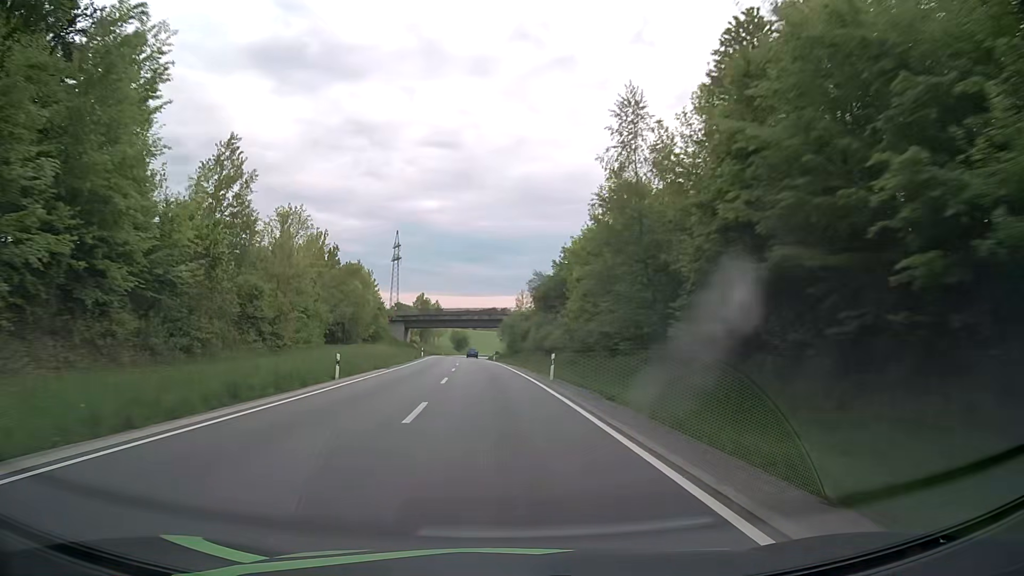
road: secondary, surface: asphalt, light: Day
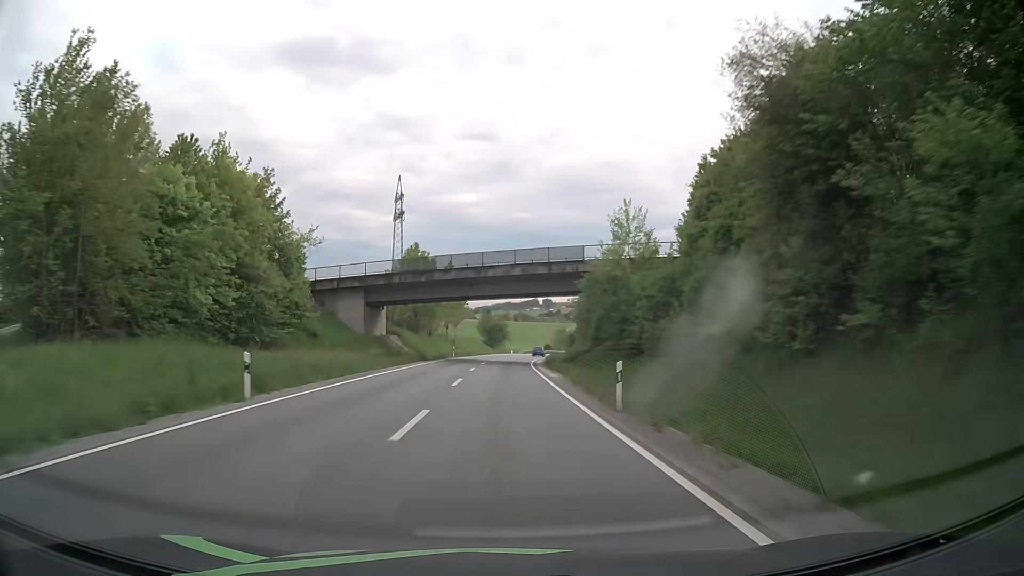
(-3.0, +62.8) m; -4°
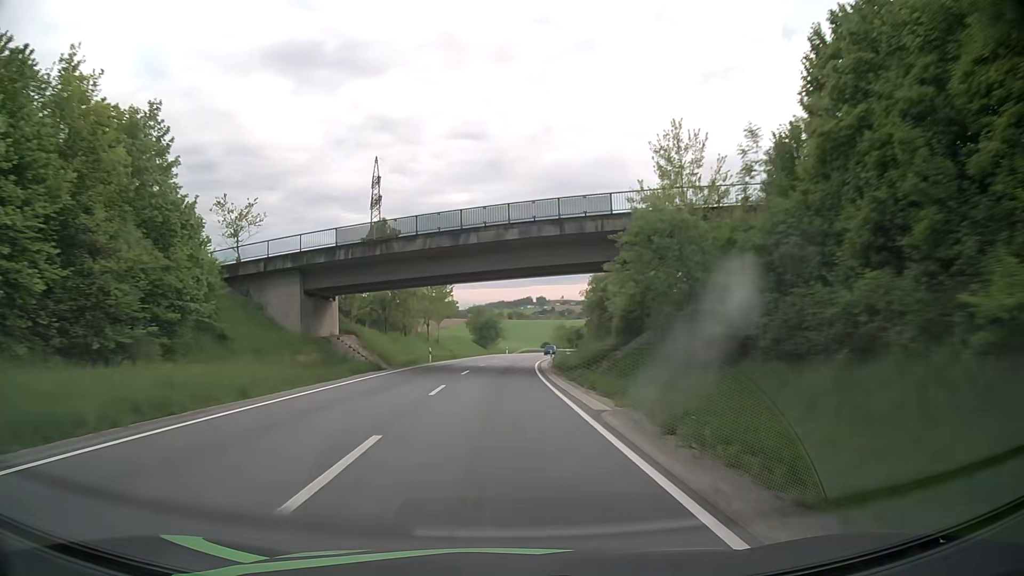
(+0.1, +15.8) m; 0°
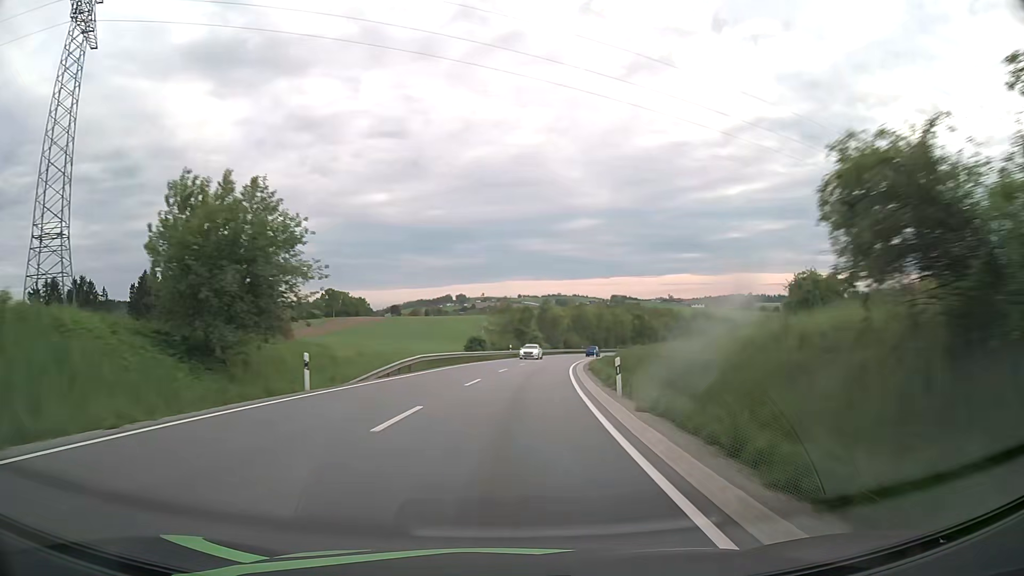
(+3.5, +79.2) m; +7°
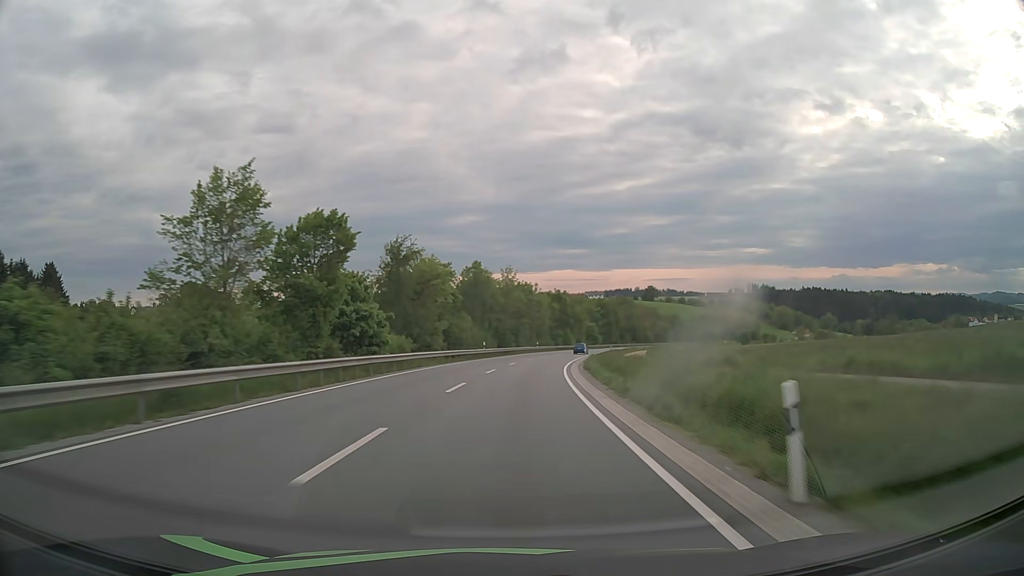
(+5.3, +63.1) m; +10°
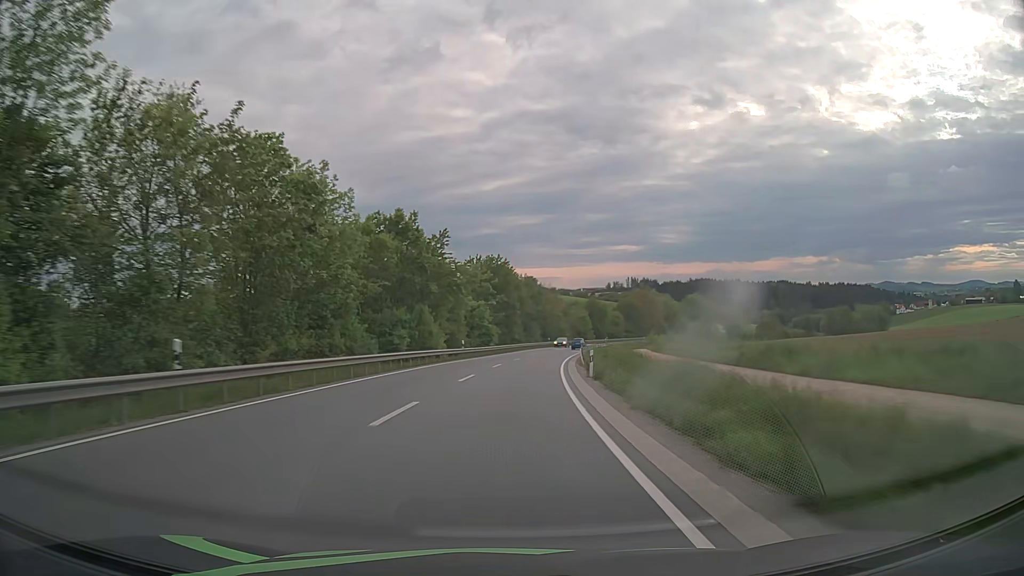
(+8.0, +78.8) m; +11°
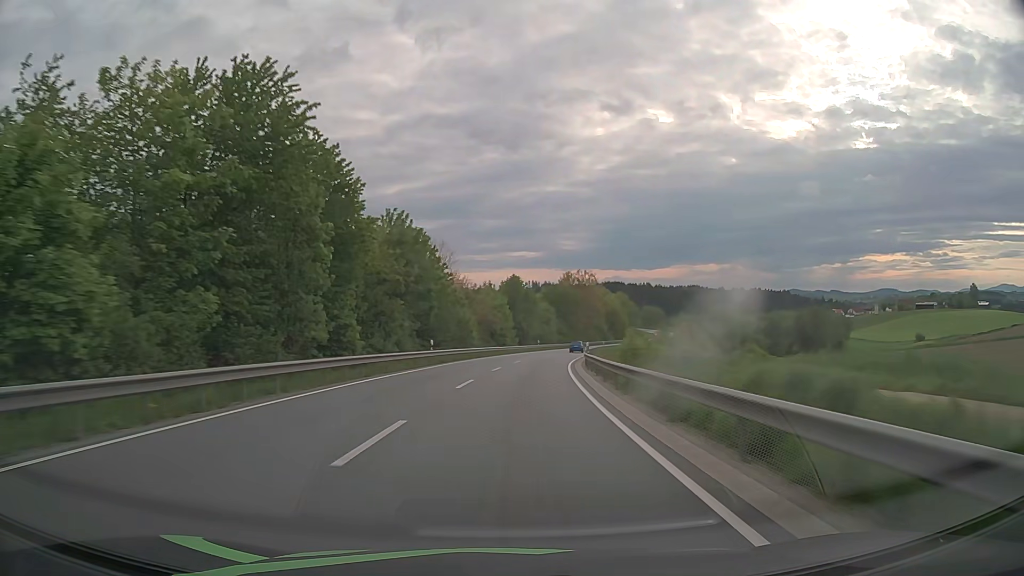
(+5.0, +62.9) m; +9°
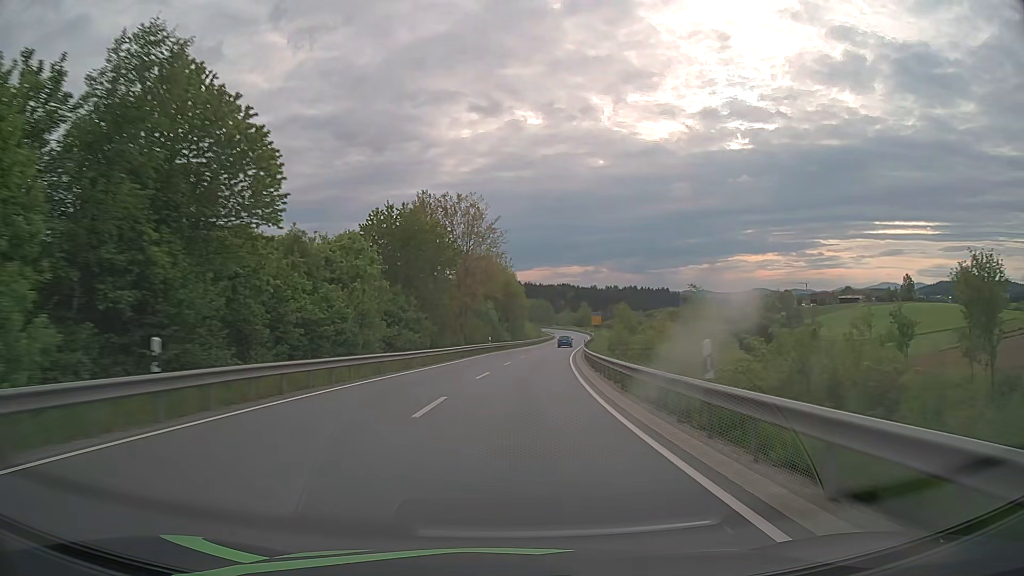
(+7.8, +78.4) m; +12°
(0, +10) (0, +20) (+1, +30) (+2, +40) (+3, +50) (+4, +60) (+6, +70) (+7, +80) (+9, +89) (+10, +99) m
